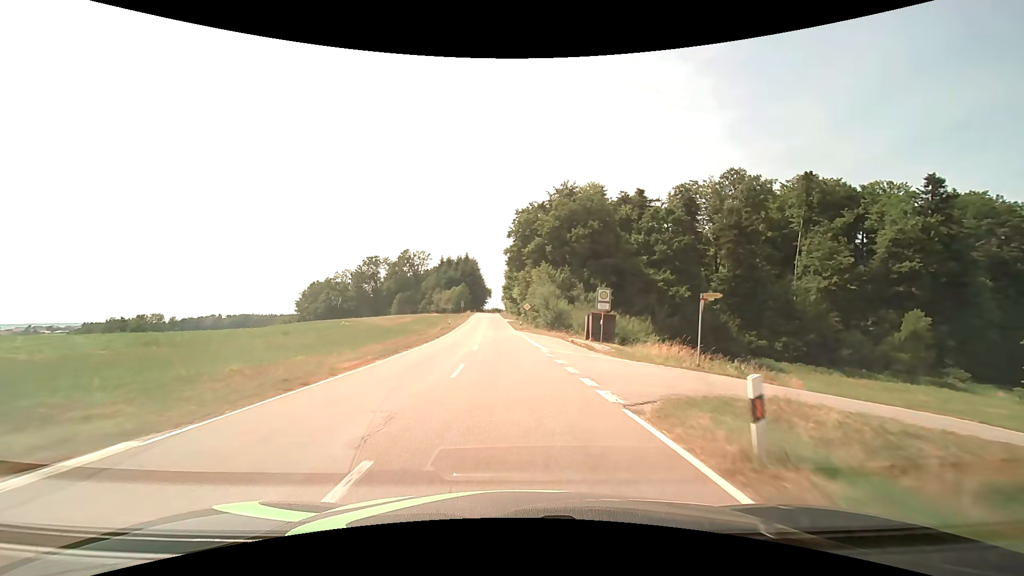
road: tertiary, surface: asphalt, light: Day
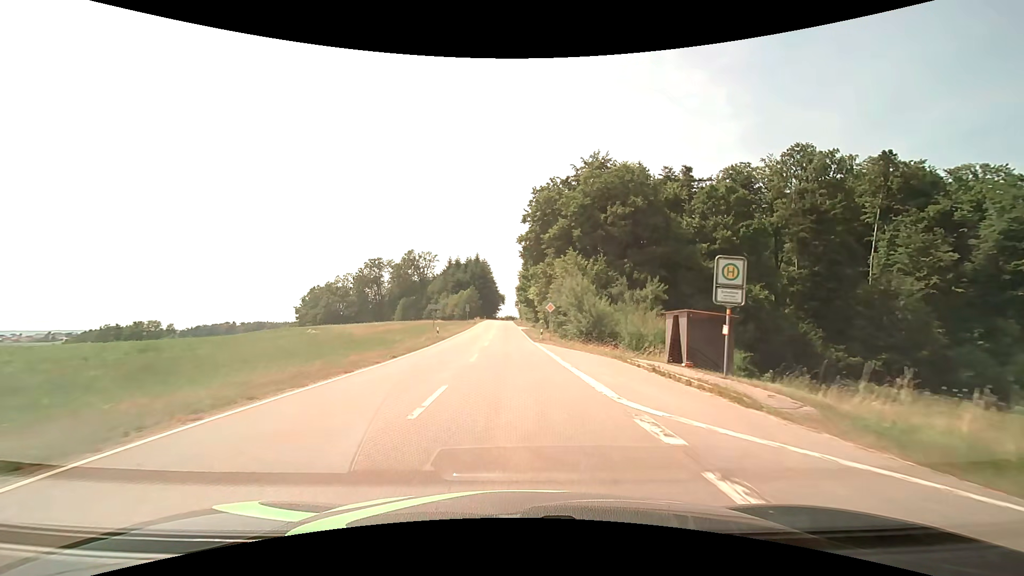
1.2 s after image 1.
(-0.3, +17.1) m; -2°
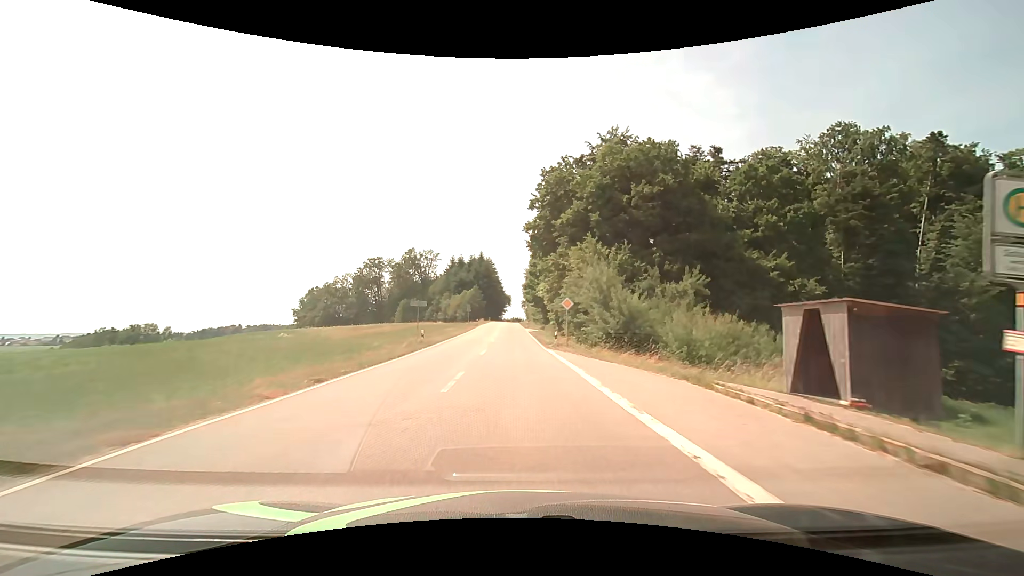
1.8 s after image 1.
(0.0, +8.4) m; -1°
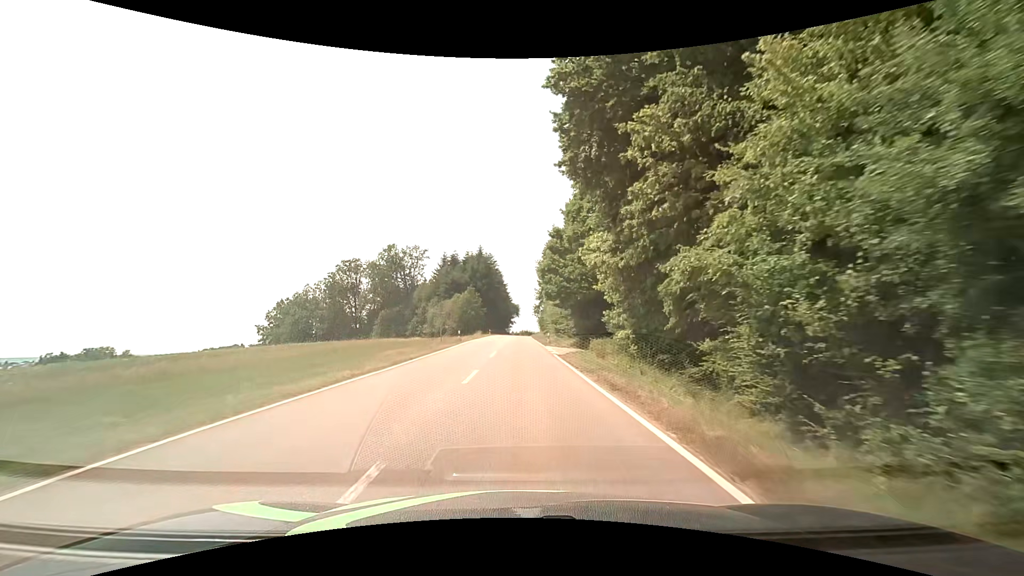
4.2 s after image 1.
(-0.4, +32.8) m; -1°
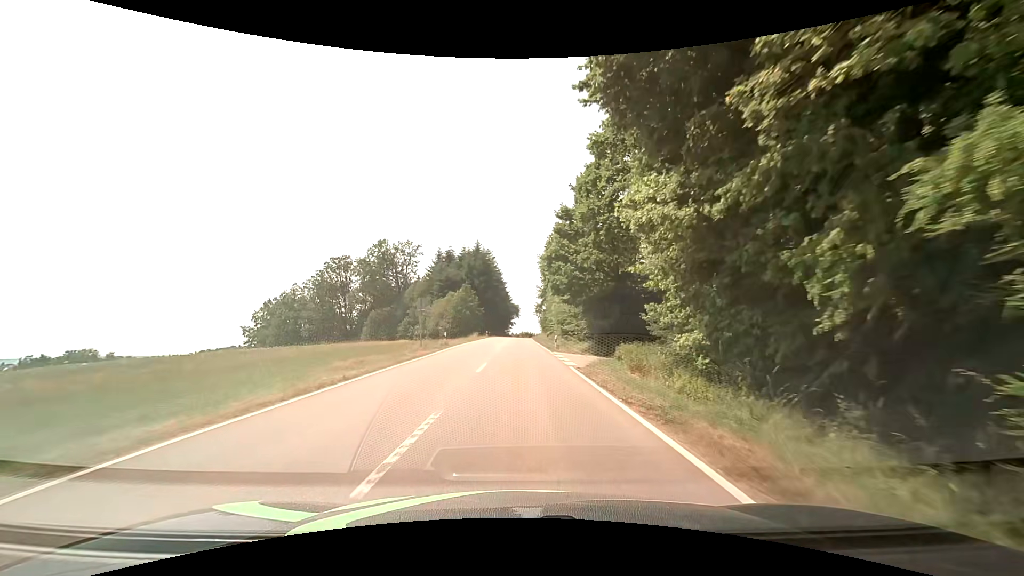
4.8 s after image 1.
(0.0, +8.1) m; 0°
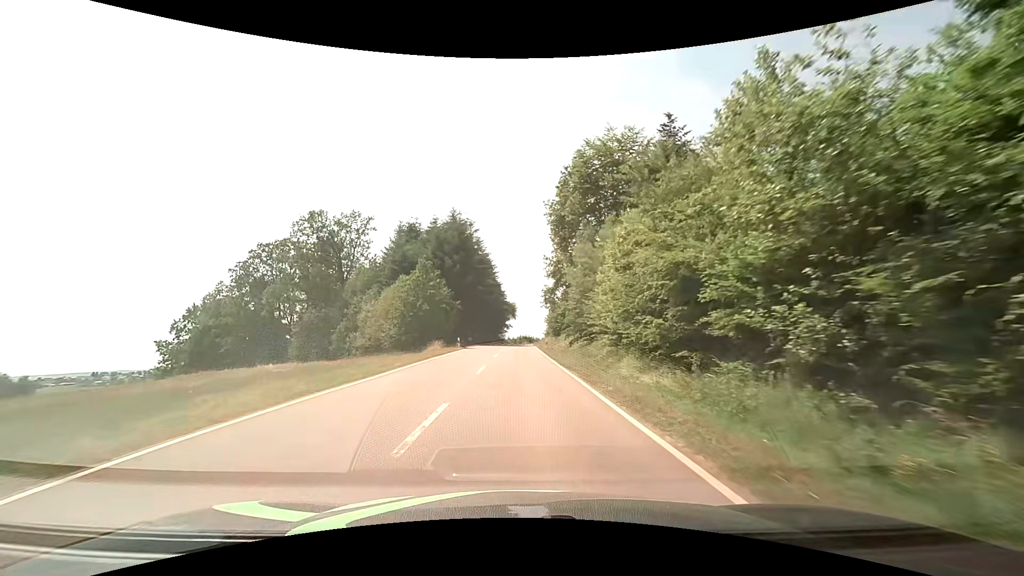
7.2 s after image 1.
(+0.3, +33.5) m; +1°
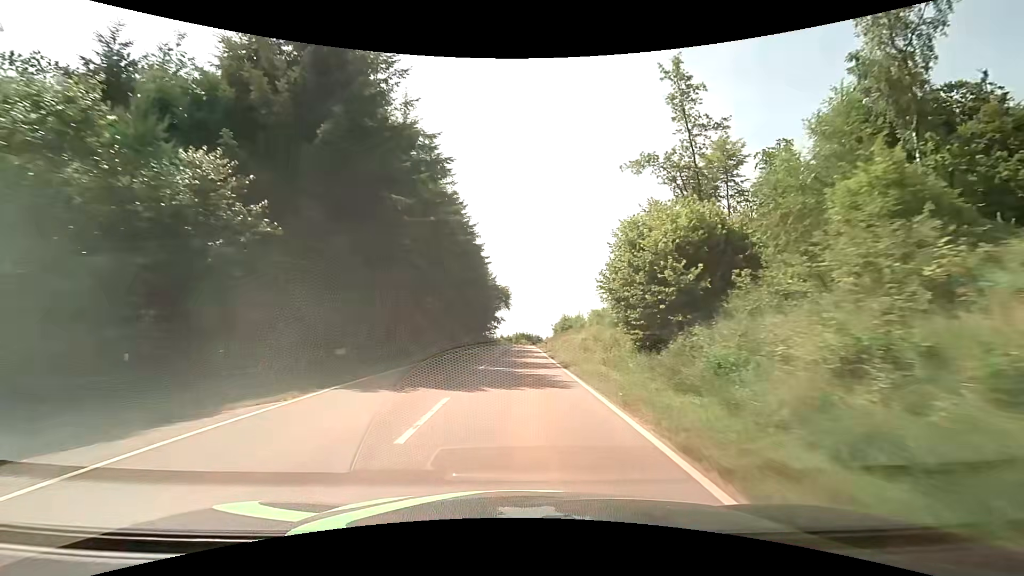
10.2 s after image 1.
(+0.1, +45.4) m; 0°
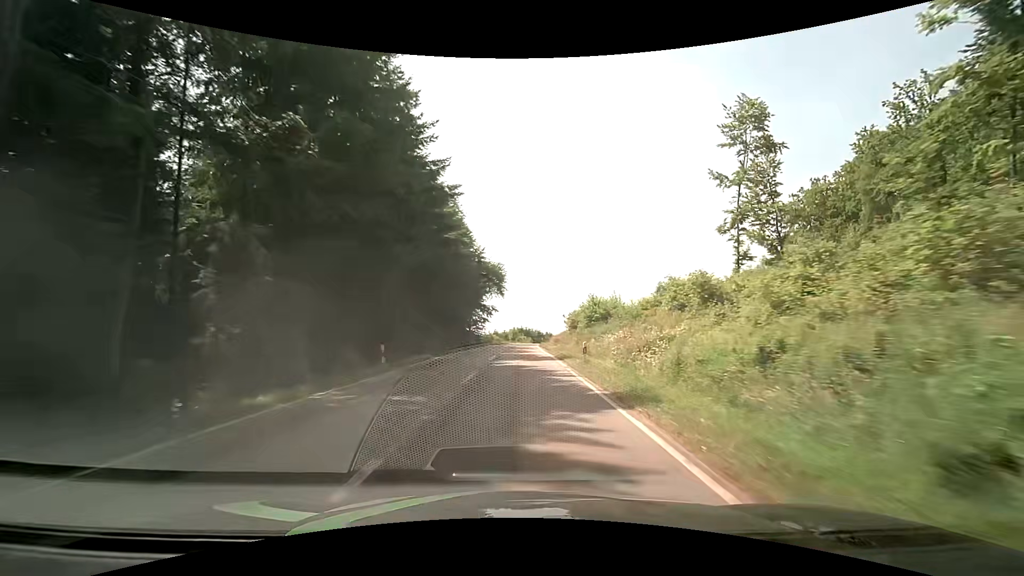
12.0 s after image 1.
(+0.1, +29.0) m; +1°
(0, +10) (0, +20) (0, +30) (0, +40) (0, +50) (0, +60) (0, +70) (+1, +80) (+1, +90) (+2, +100) m
